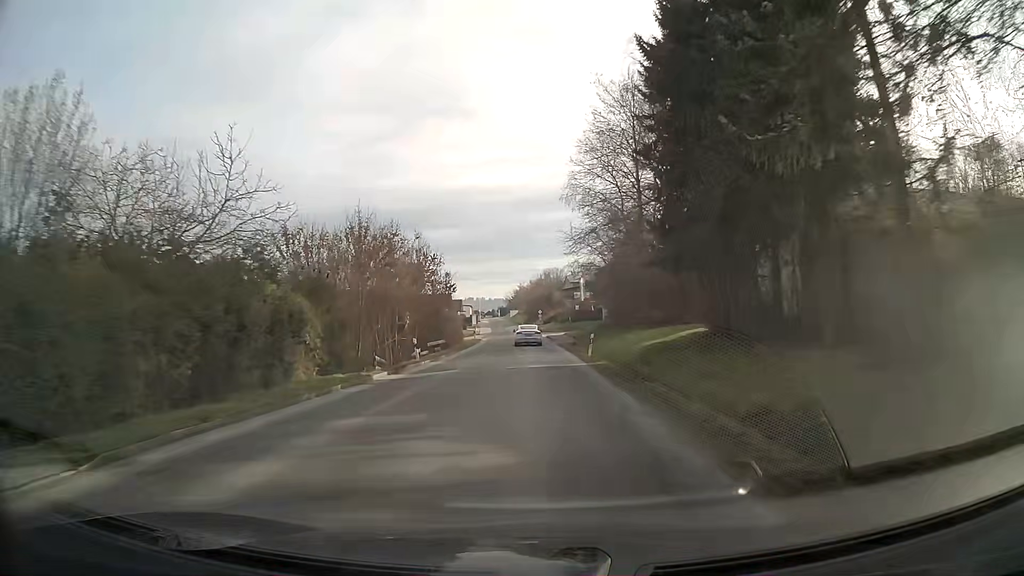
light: Day
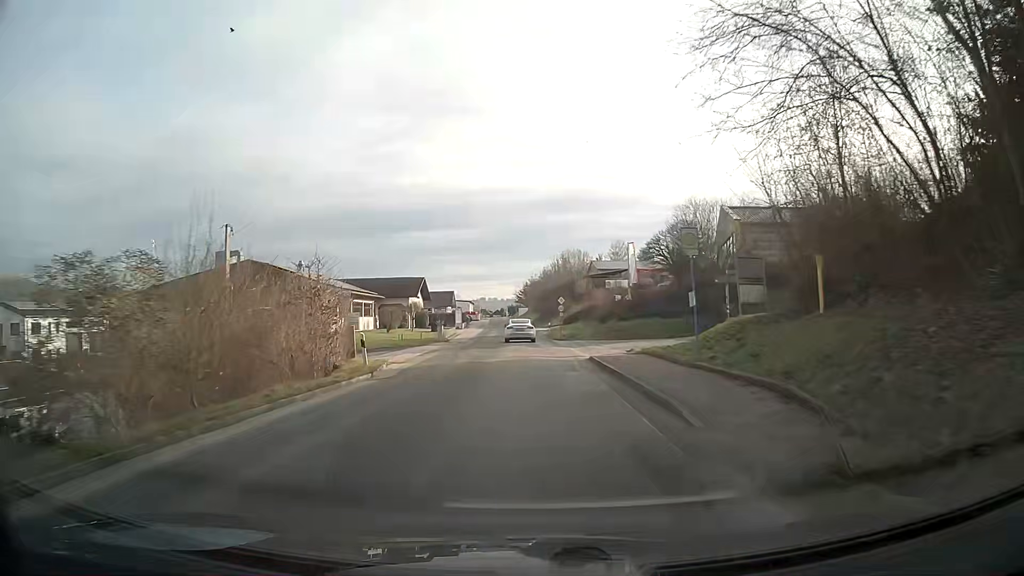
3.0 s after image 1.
(-0.4, +45.9) m; -1°
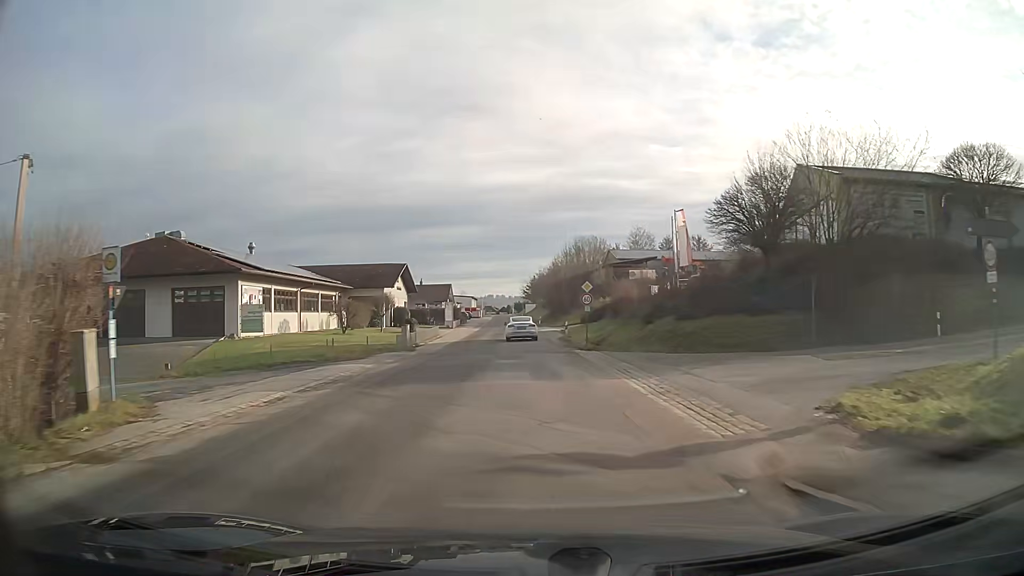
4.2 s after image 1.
(-0.1, +18.3) m; -1°
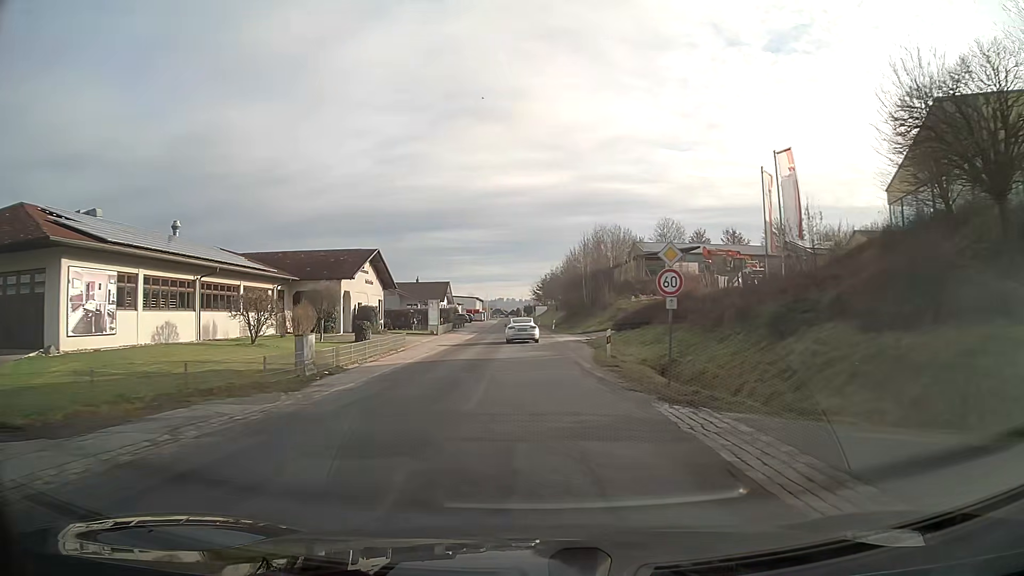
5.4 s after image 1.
(-0.1, +18.2) m; -1°
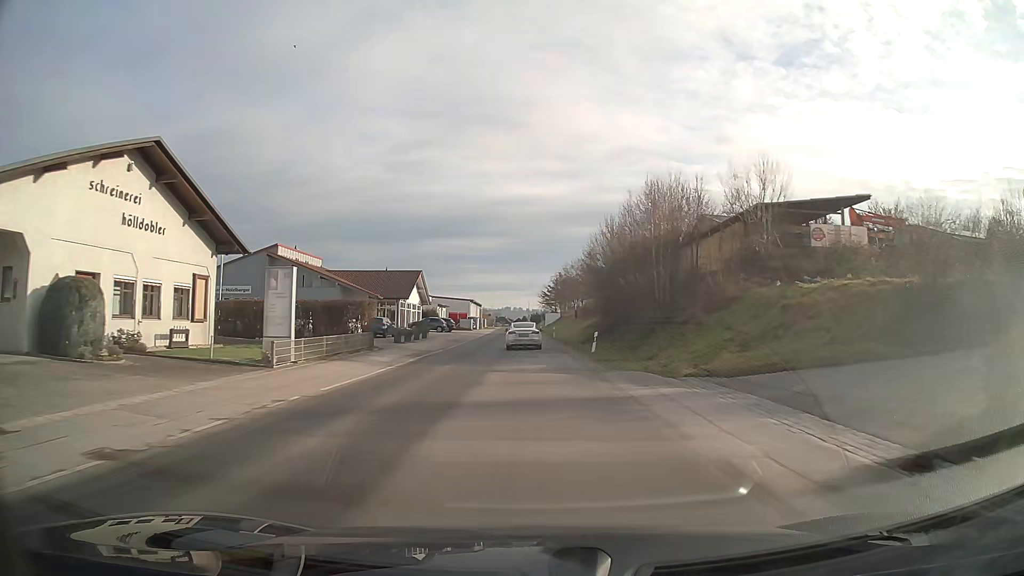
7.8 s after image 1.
(-0.3, +36.3) m; 0°
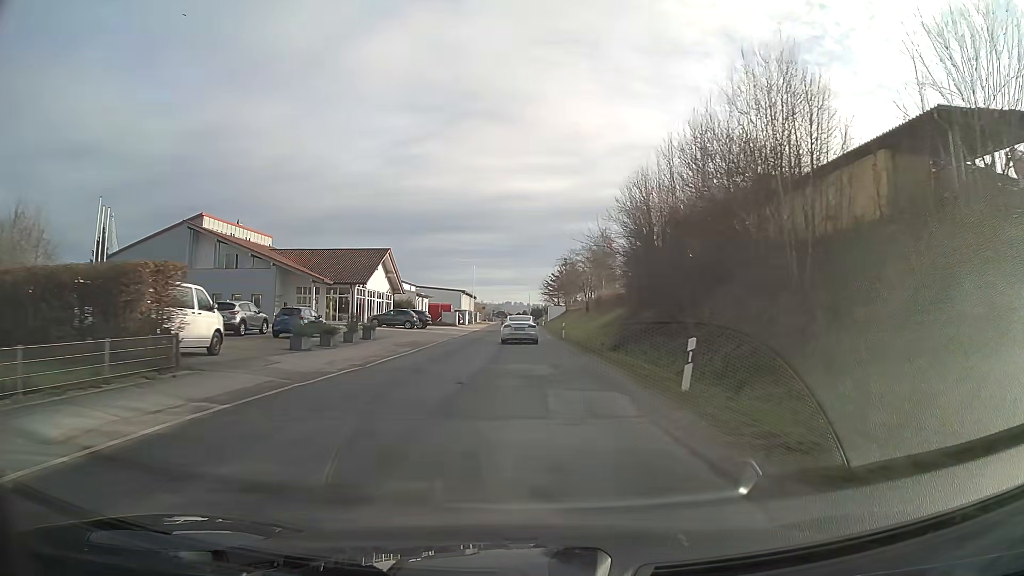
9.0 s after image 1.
(0.0, +17.8) m; 0°
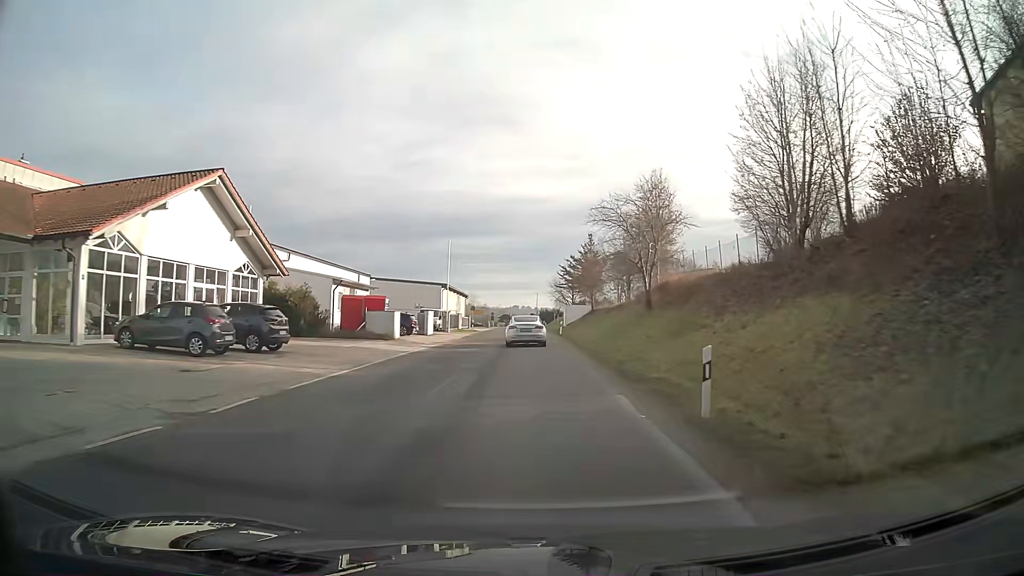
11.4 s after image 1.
(-0.1, +34.6) m; 0°
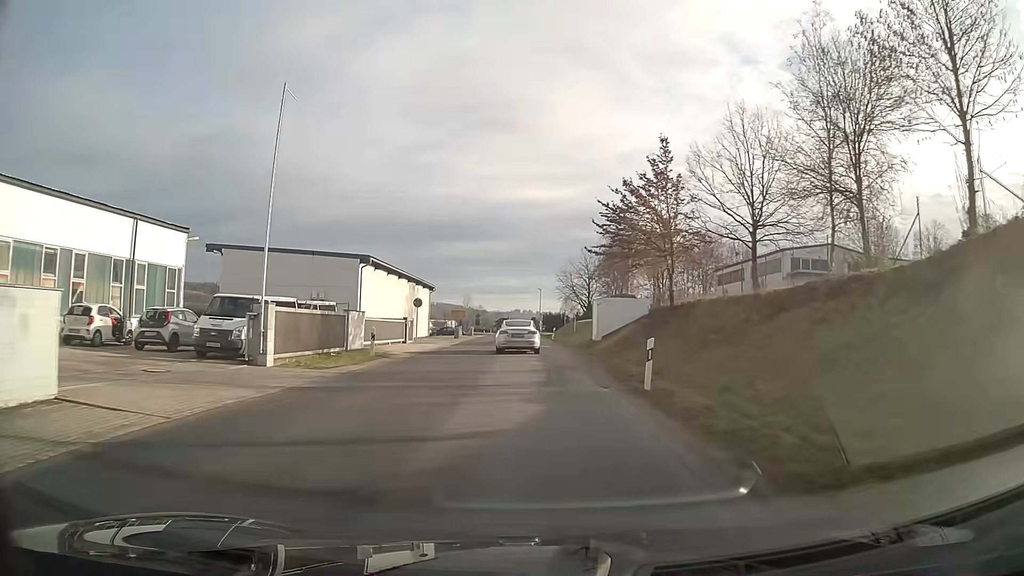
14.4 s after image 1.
(0.0, +40.7) m; 0°
